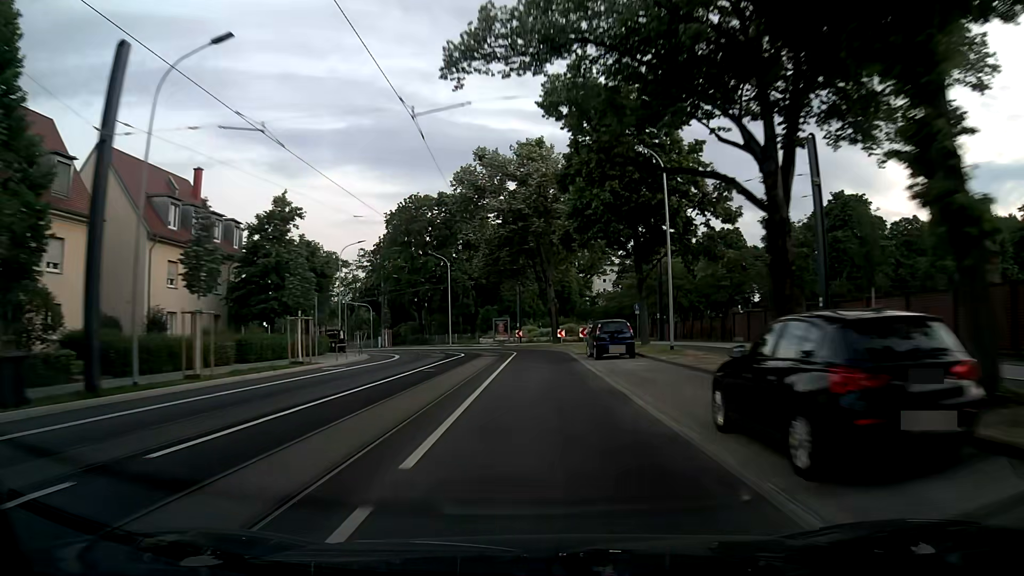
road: secondary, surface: asphalt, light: Sunrise
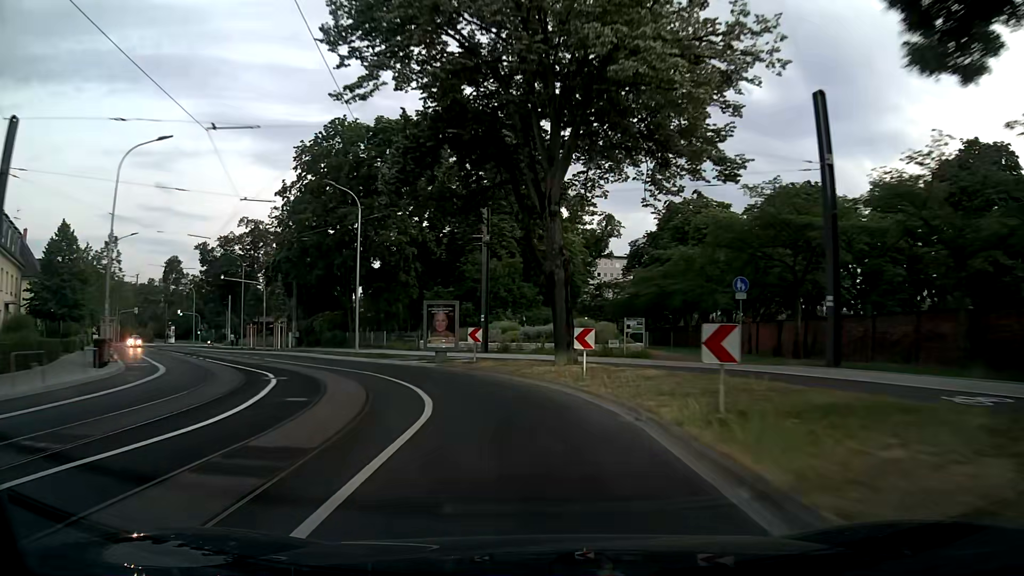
(+0.6, +31.0) m; +2°
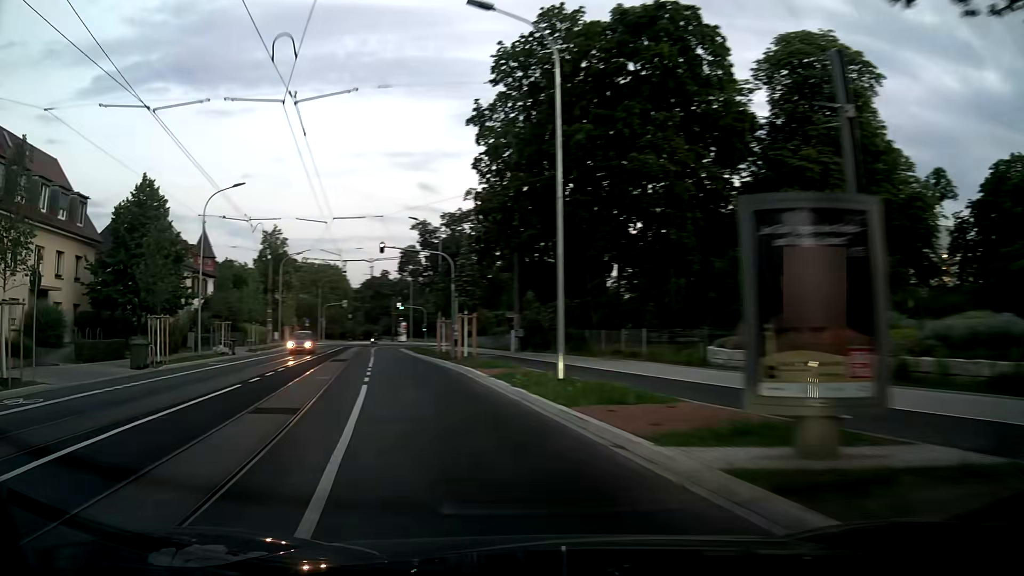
(-3.1, +21.0) m; -24°
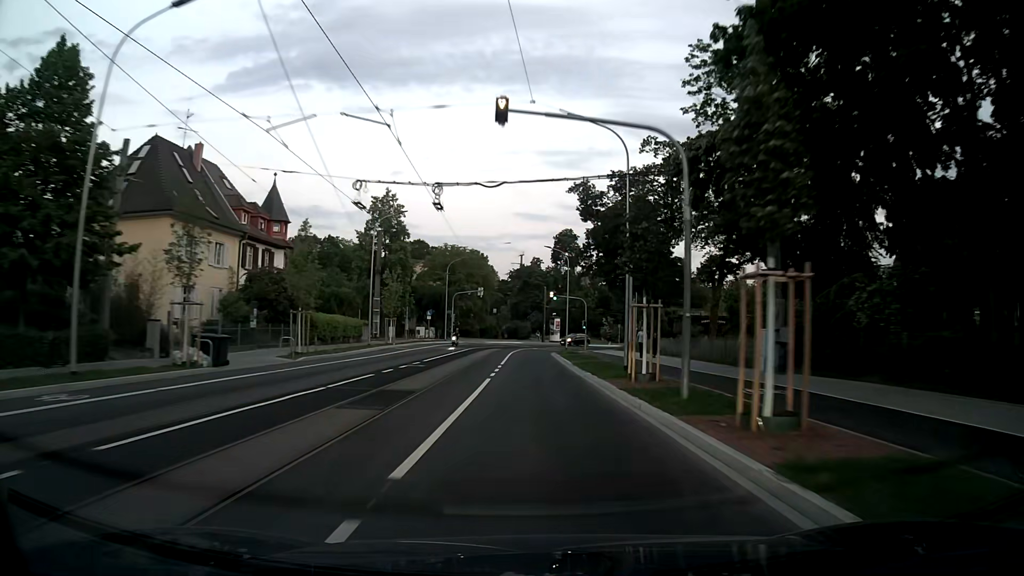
(-3.5, +22.3) m; -12°
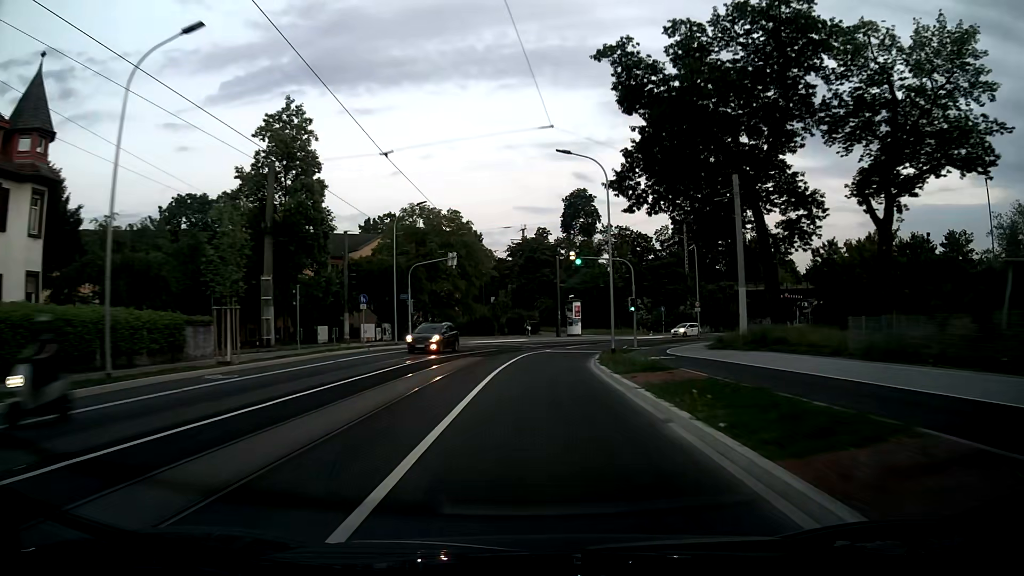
(-0.2, +30.8) m; -1°
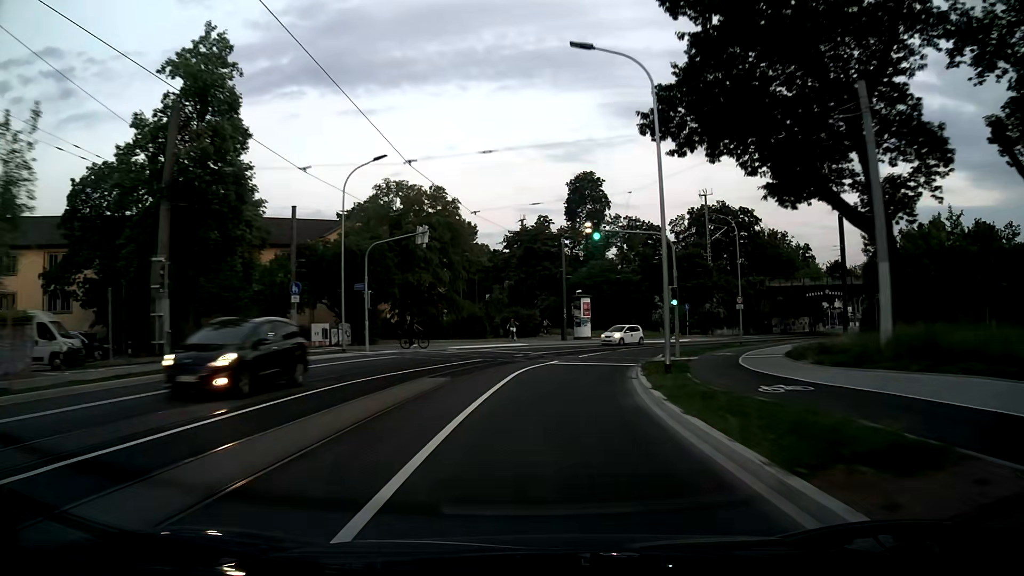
(0.0, +12.4) m; 0°
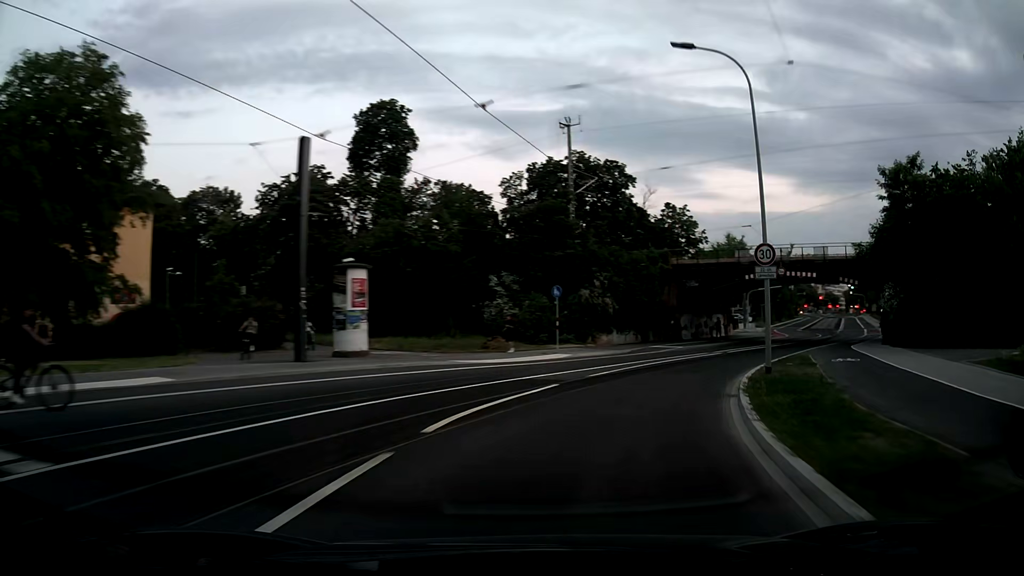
(+3.1, +30.8) m; +16°
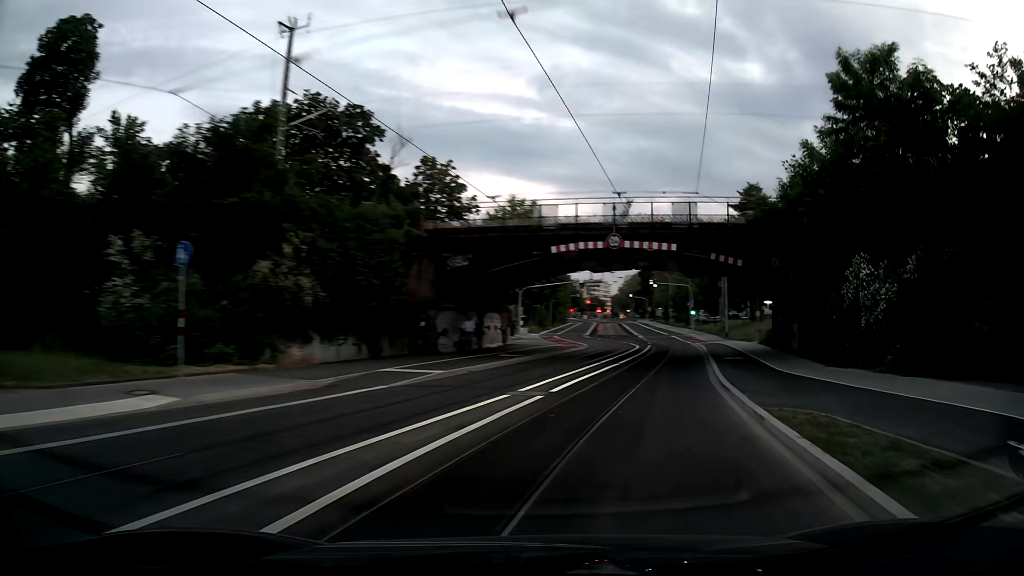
(+3.3, +18.3) m; +21°
(+1, +10) (+3, +20) (+5, +29) (+7, +39) (+9, +49) (+10, +59) (+12, +69) (+13, +79) (+14, +89) (+15, +99) m
